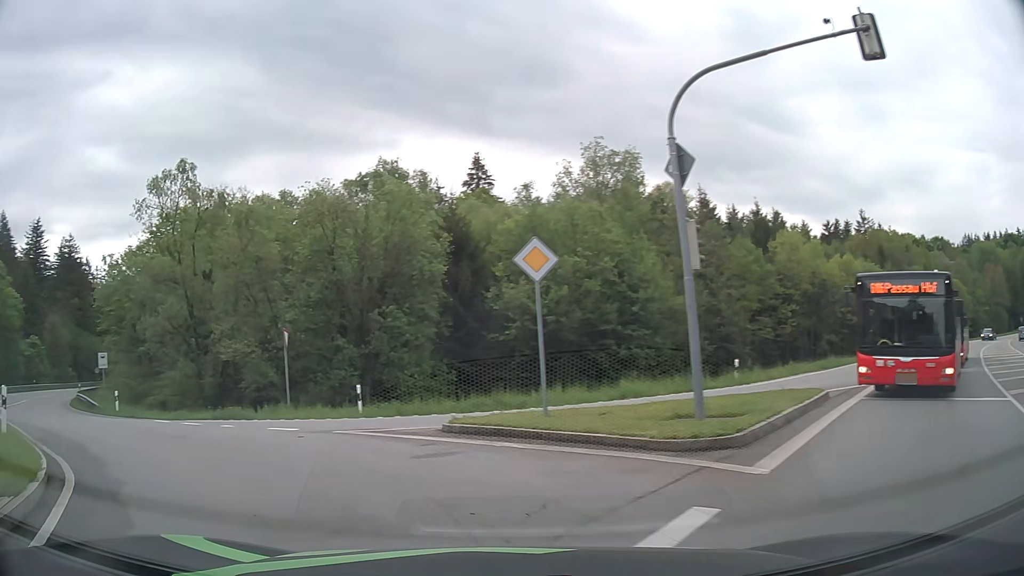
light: Day
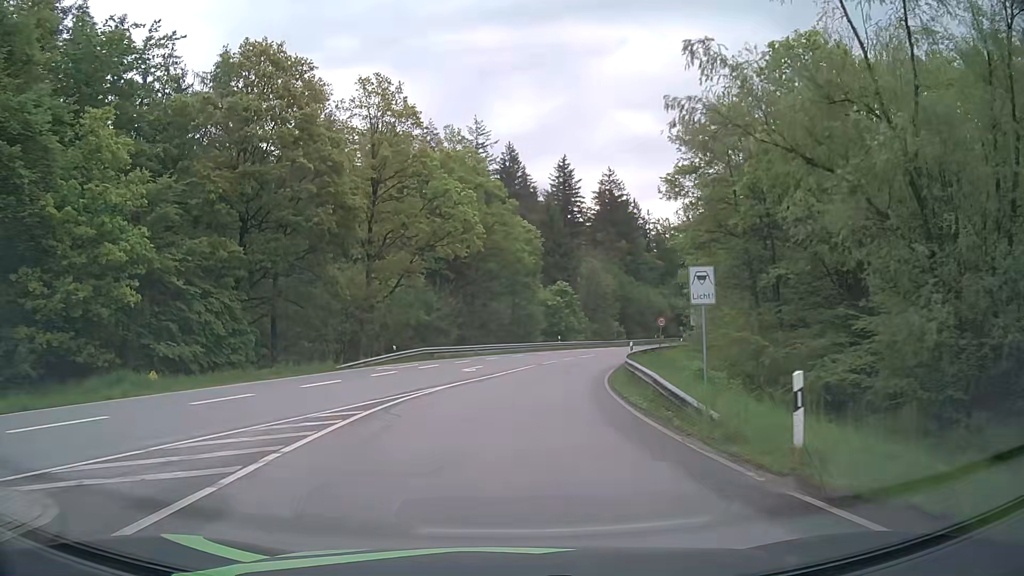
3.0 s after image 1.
(-14.1, +19.8) m; -49°
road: secondary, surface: asphalt
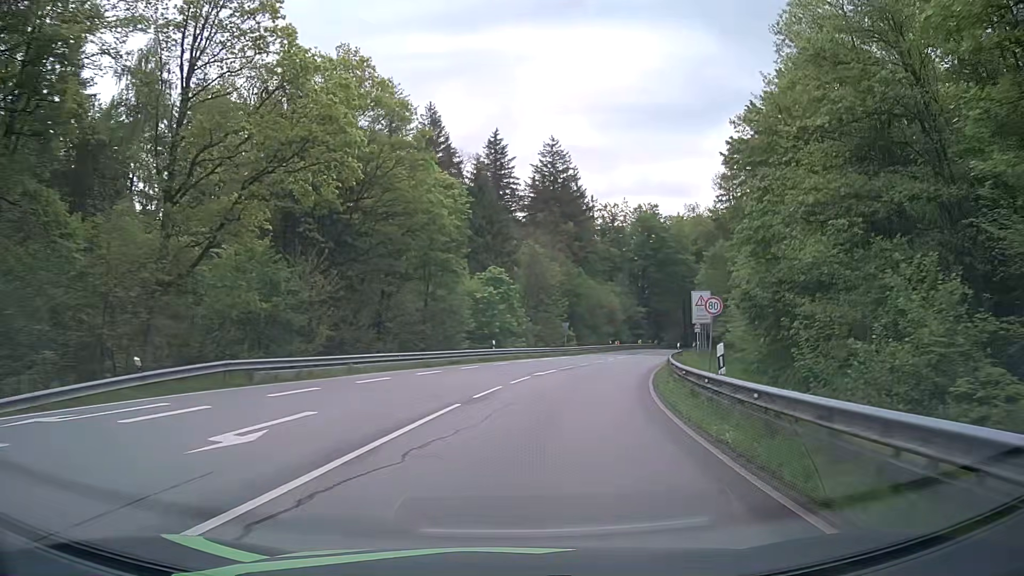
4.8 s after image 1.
(+0.9, +22.5) m; +6°
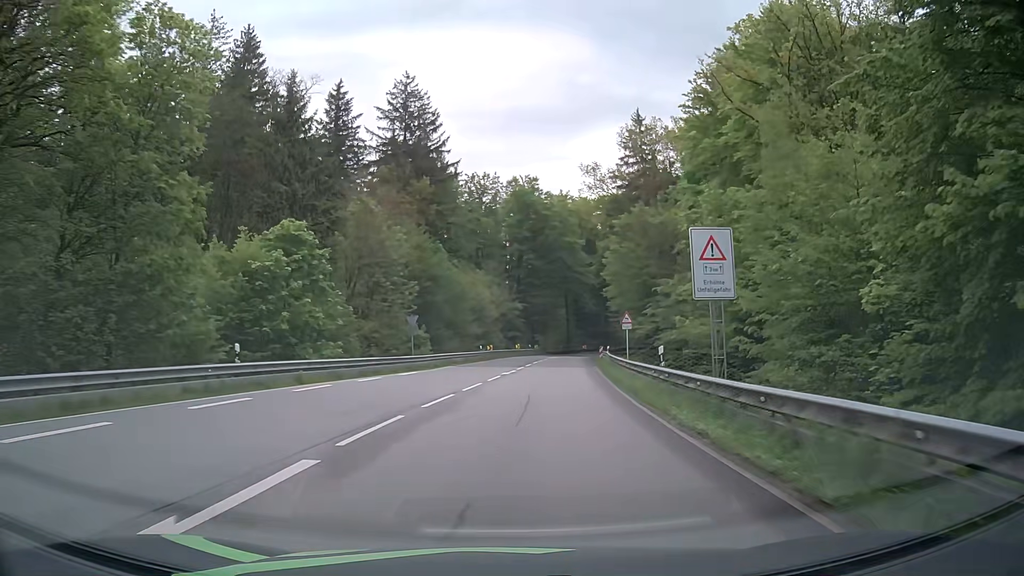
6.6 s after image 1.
(+2.7, +25.3) m; +12°
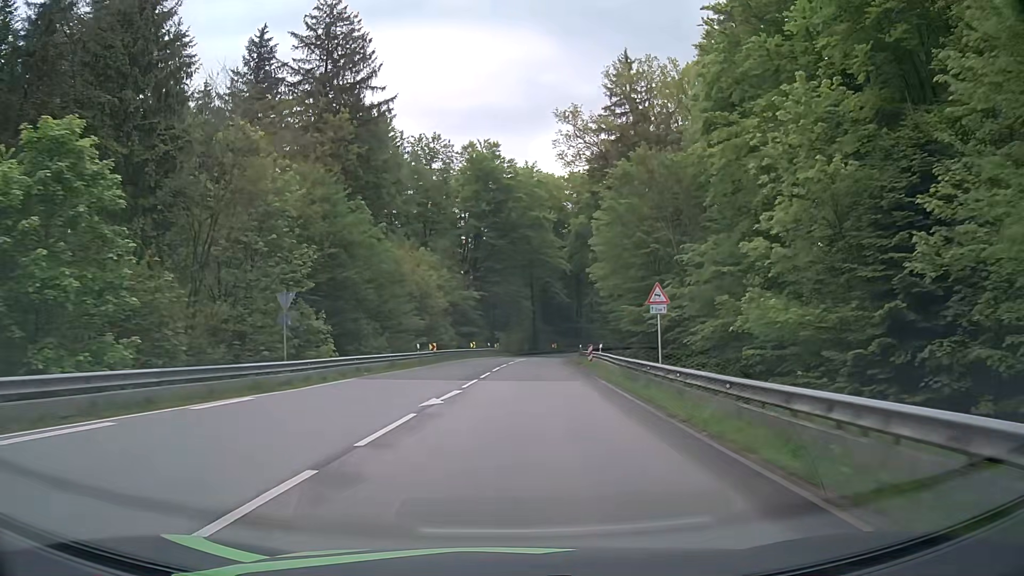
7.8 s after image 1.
(+0.6, +18.0) m; +3°
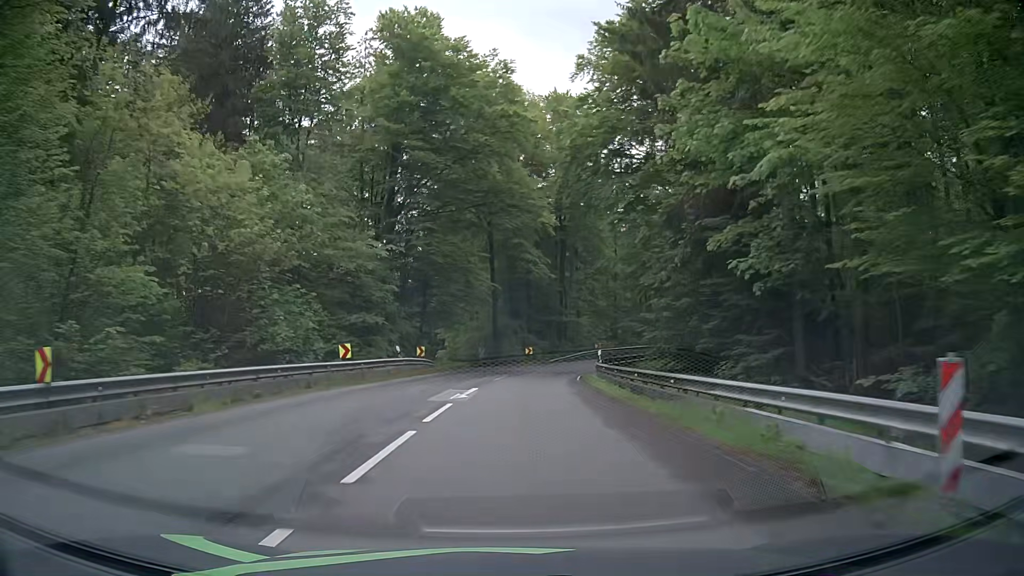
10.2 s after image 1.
(+1.2, +36.9) m; +3°
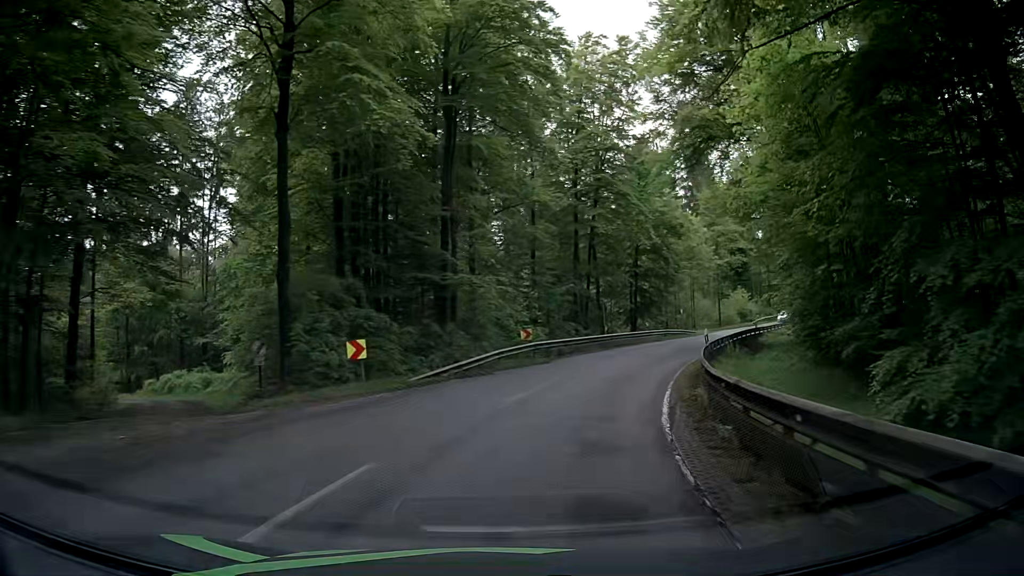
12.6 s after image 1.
(+2.1, +36.2) m; +10°
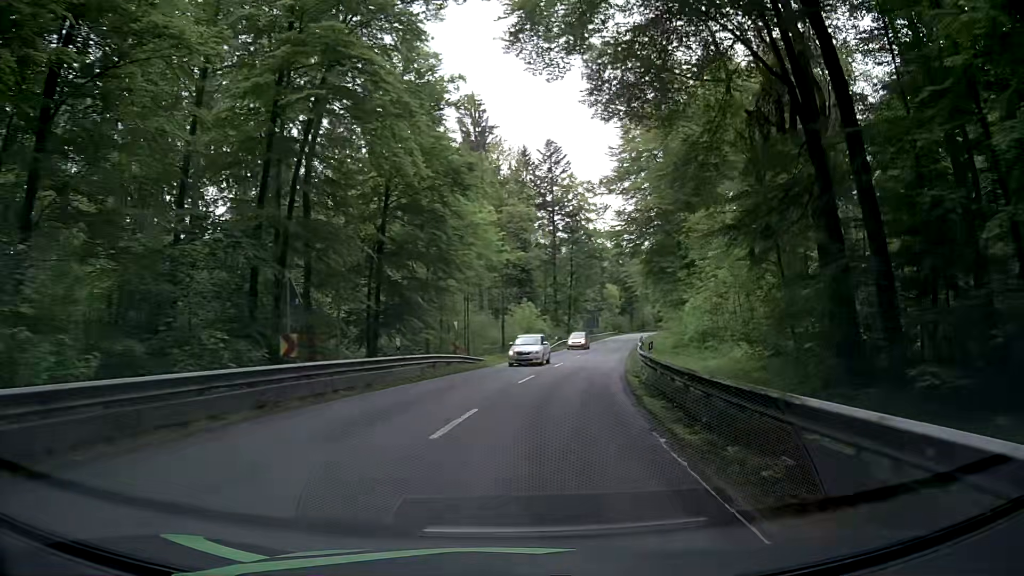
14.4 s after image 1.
(+4.9, +26.4) m; +21°
(+1, +10) (+2, +20) (+4, +30) (+6, +39) (+8, +49) (+10, +59) (+13, +69) (+15, +78) (+18, +88) (+20, +98) m
